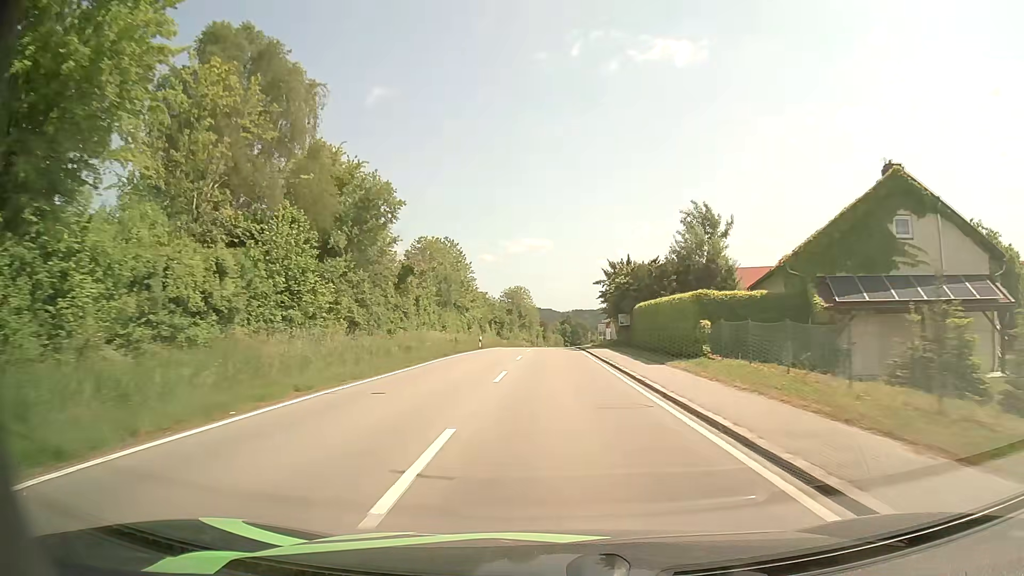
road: tertiary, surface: asphalt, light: Day
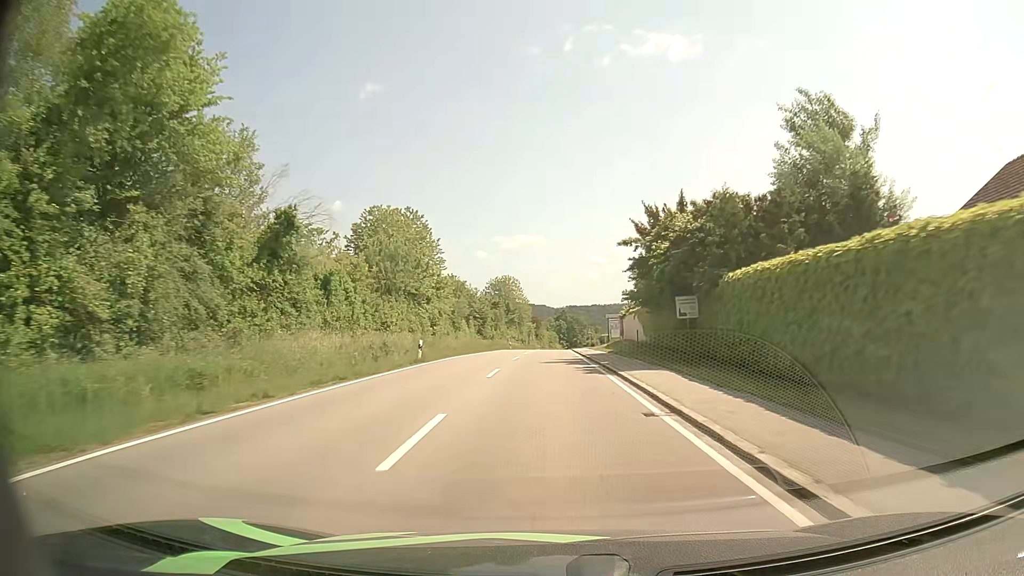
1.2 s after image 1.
(+0.1, +22.3) m; 0°
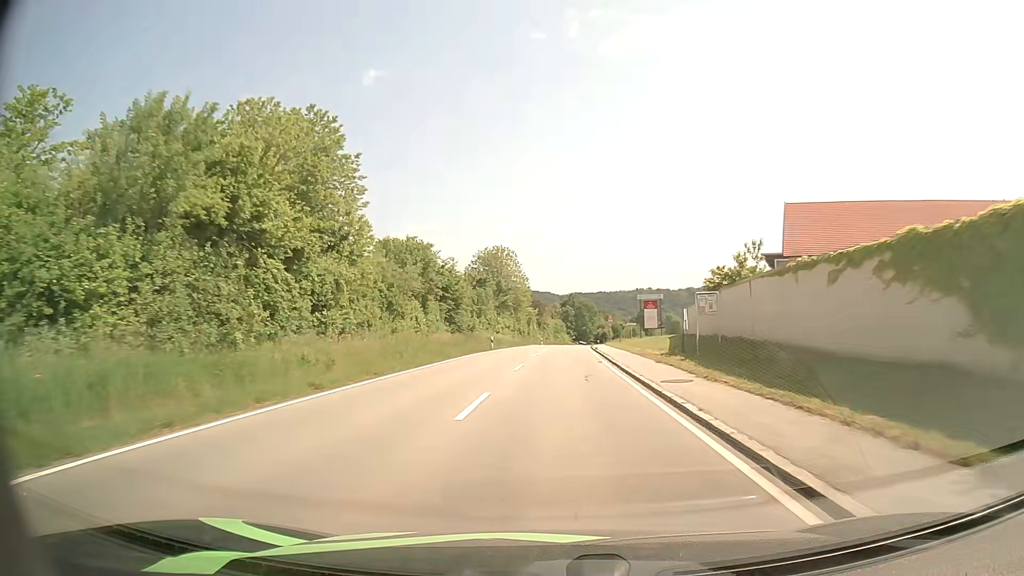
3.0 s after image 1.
(-0.2, +32.8) m; 0°
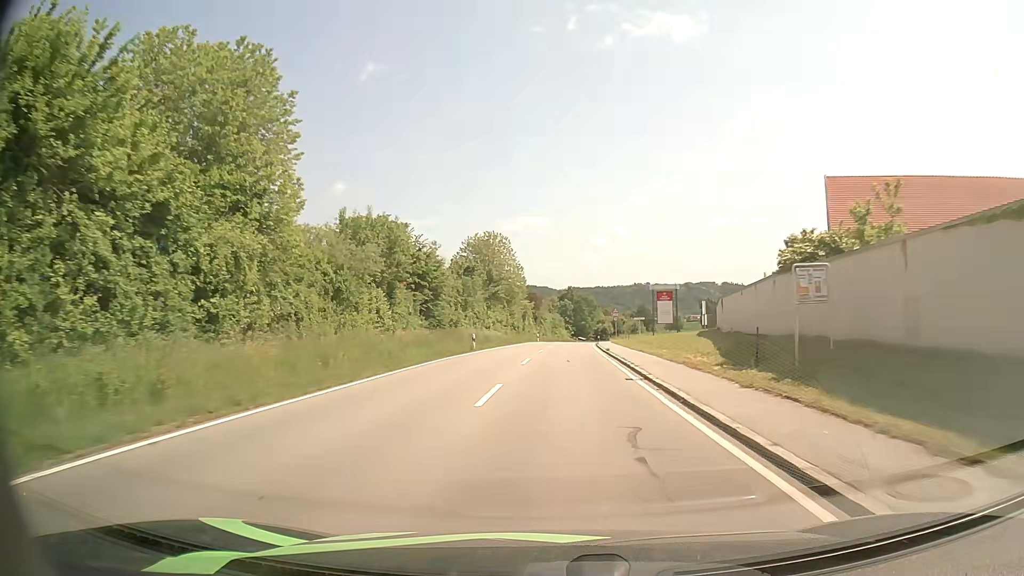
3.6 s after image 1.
(0.0, +10.7) m; 0°
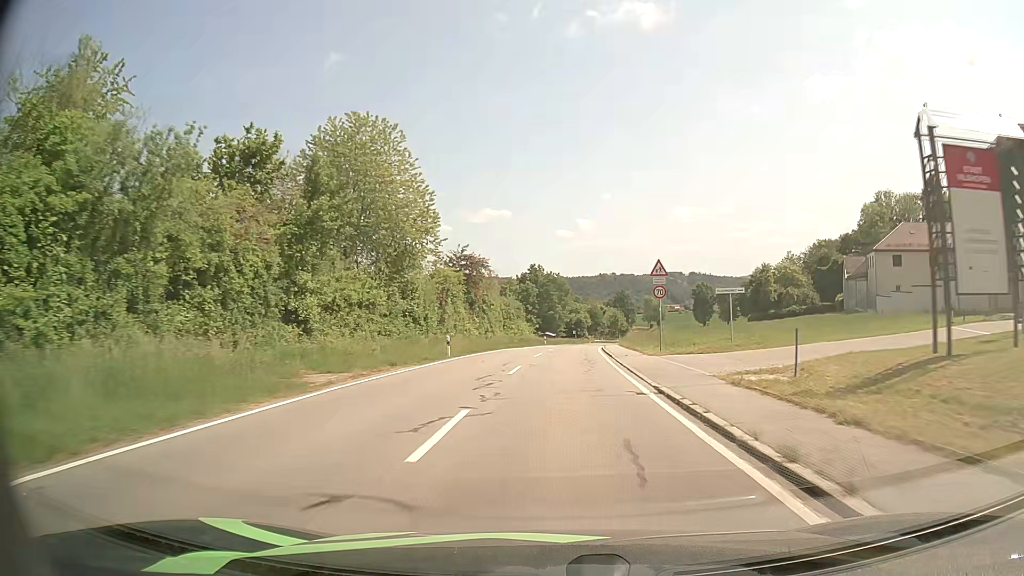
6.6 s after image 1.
(+1.6, +52.2) m; +3°
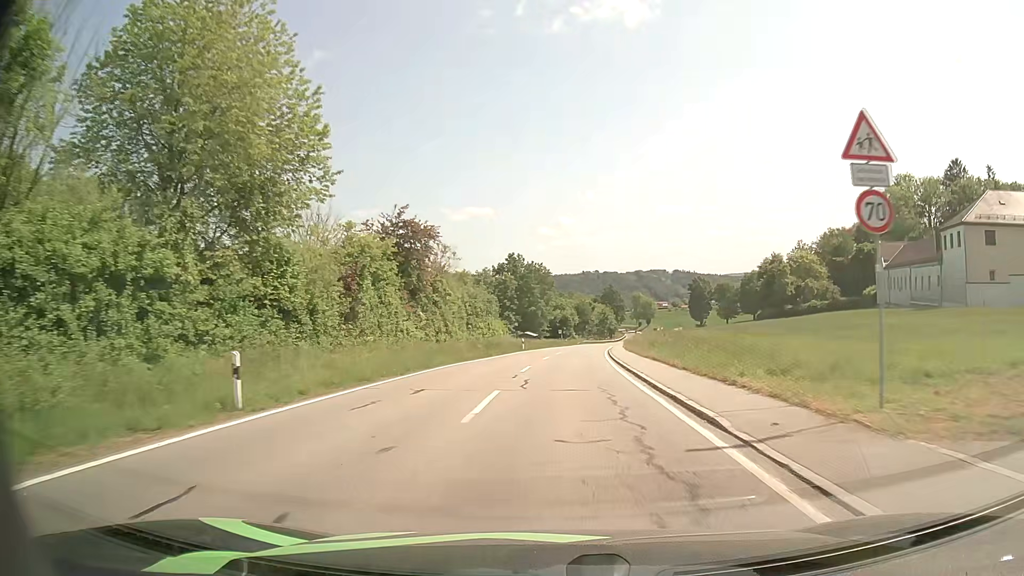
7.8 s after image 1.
(+0.3, +21.3) m; +2°
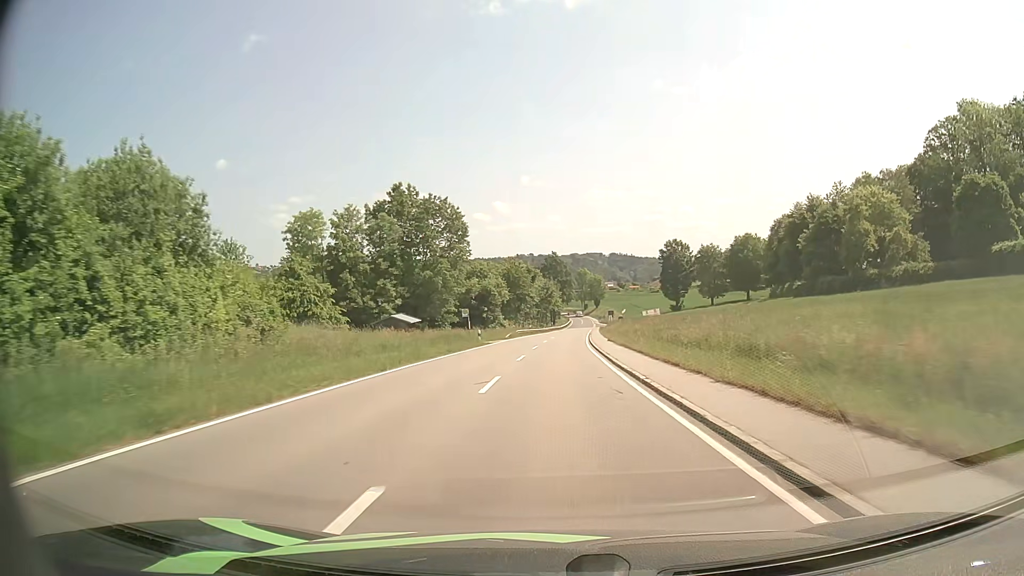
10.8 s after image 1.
(+2.8, +56.5) m; +6°
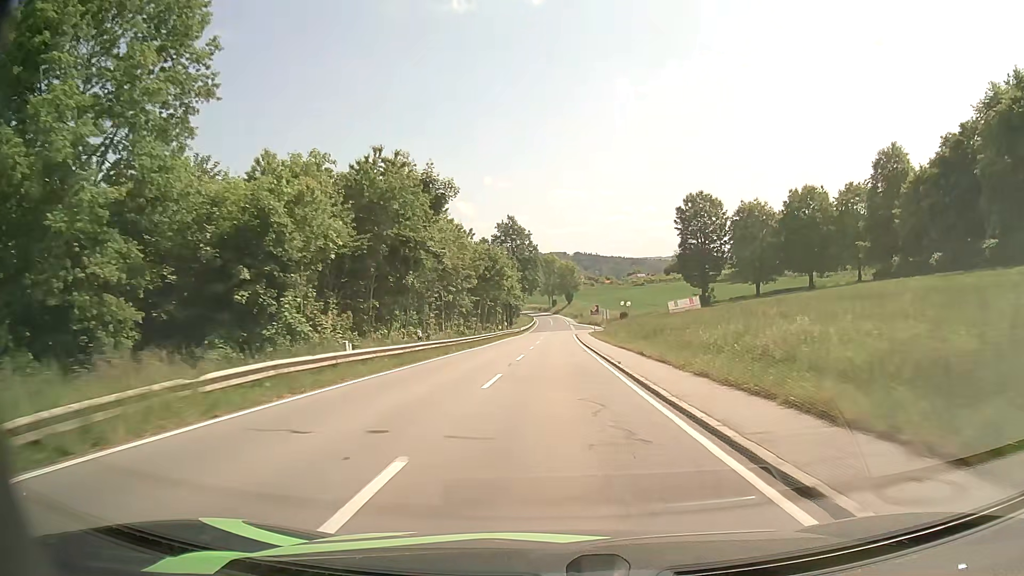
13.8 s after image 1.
(+1.4, +59.1) m; +3°
(0, +10) (0, +20) (0, +30) (0, +40) (+1, +50) (+1, +60) (+1, +70) (+1, +80) (+1, +90) (+1, +100) m
